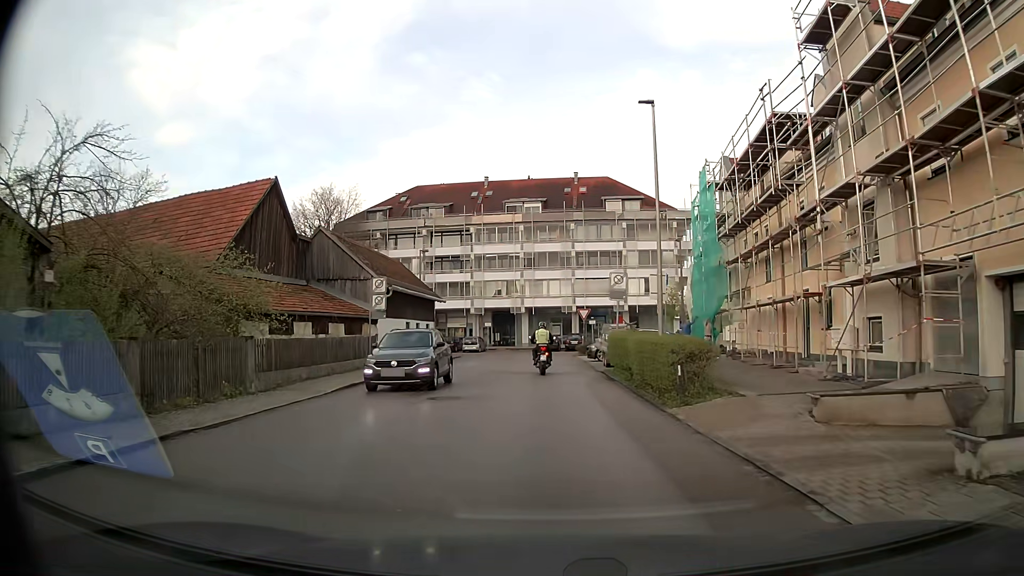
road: residential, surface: asphalt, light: Day
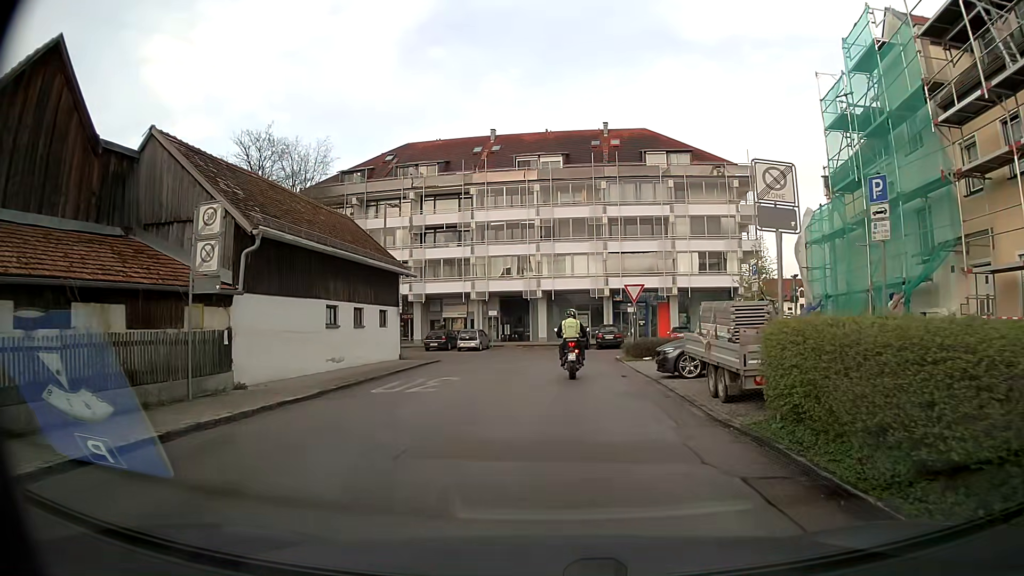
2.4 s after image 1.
(-0.3, +16.2) m; -2°
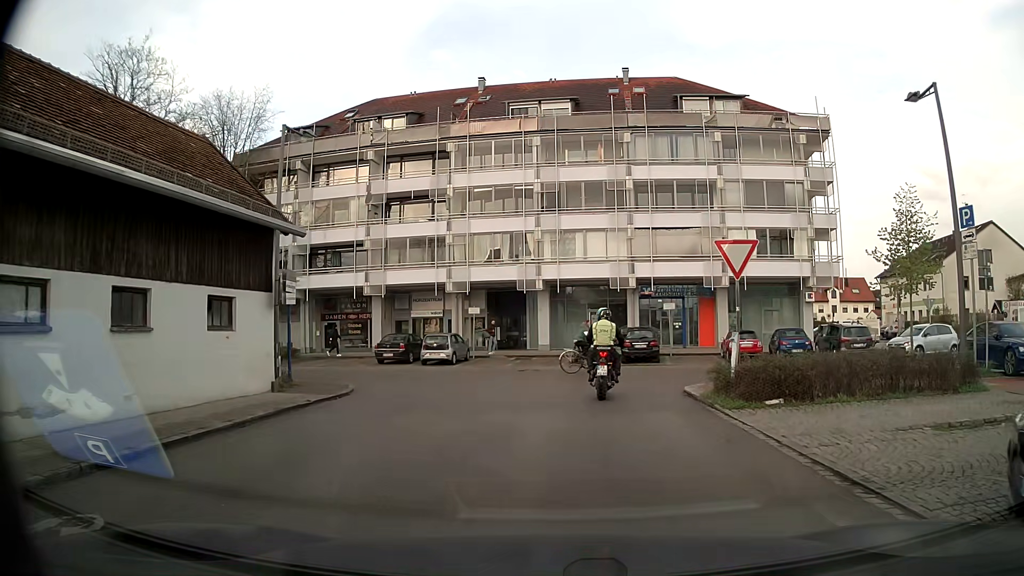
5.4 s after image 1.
(+0.1, +13.9) m; -2°
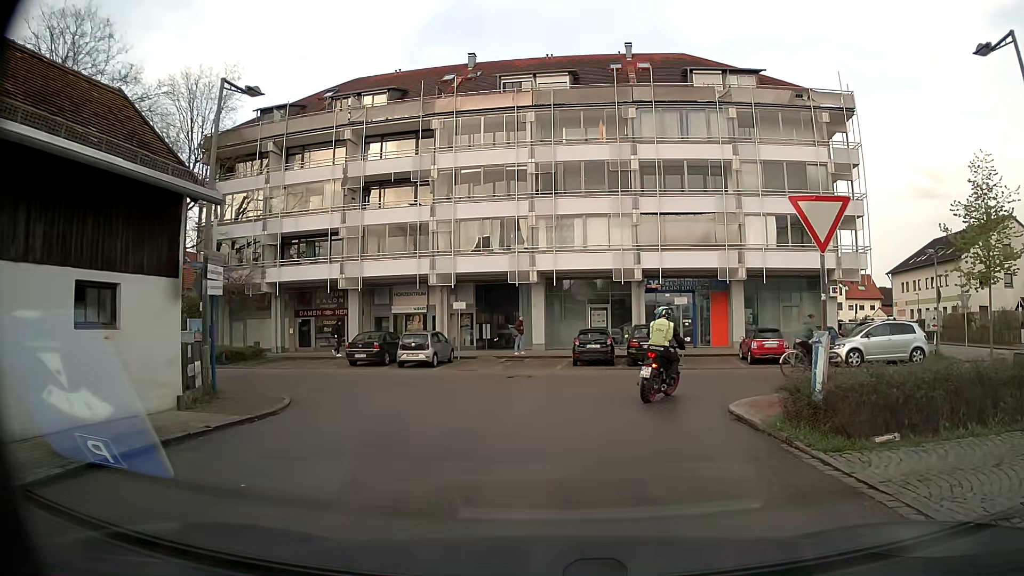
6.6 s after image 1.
(+0.2, +4.1) m; +2°
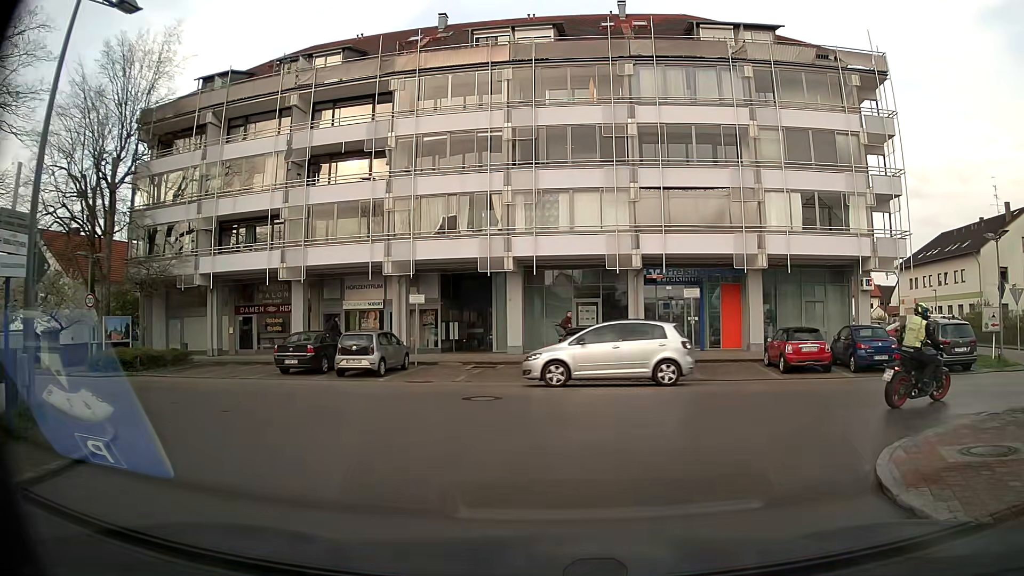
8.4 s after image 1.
(+0.1, +6.1) m; +1°
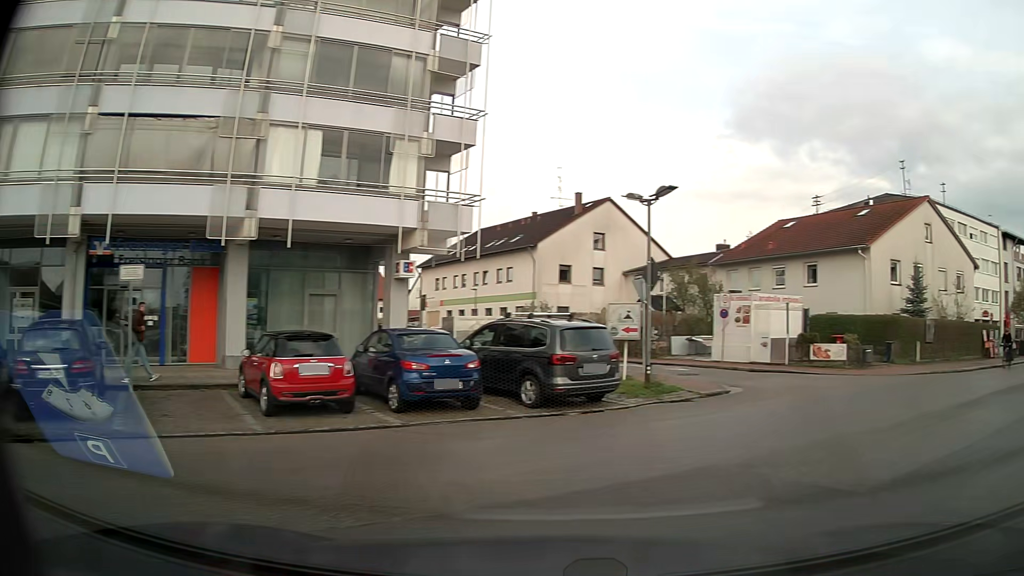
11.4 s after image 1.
(+2.5, +9.8) m; +41°
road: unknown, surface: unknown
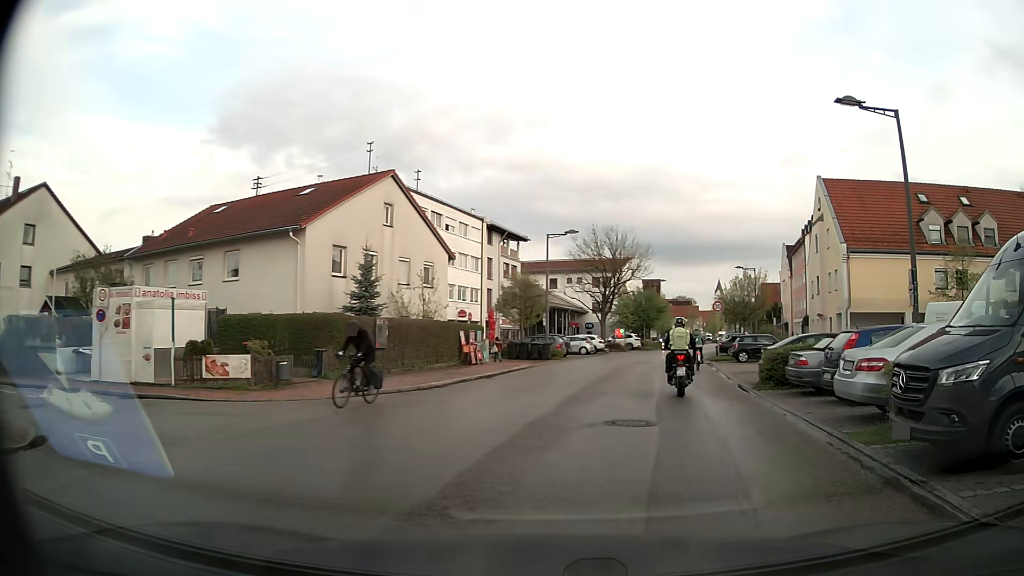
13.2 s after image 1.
(+4.0, +7.3) m; +46°
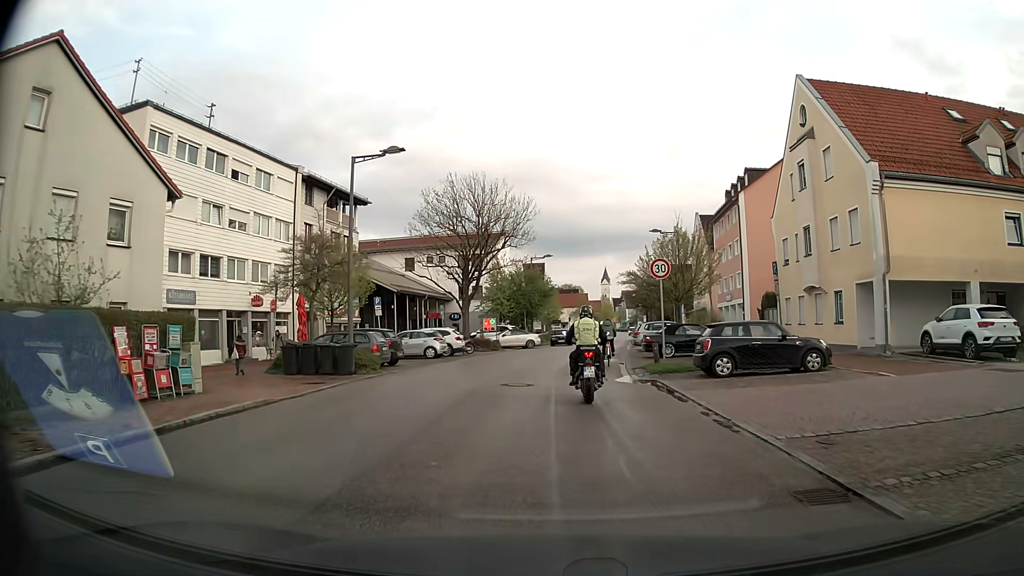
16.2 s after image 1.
(+2.8, +18.1) m; +11°
(0, +10) (+1, +20) (+1, +30) (+2, +40) (+4, +50) (+5, +60) (+6, +70) (+8, +80) (+9, +89) (+11, +99) m
